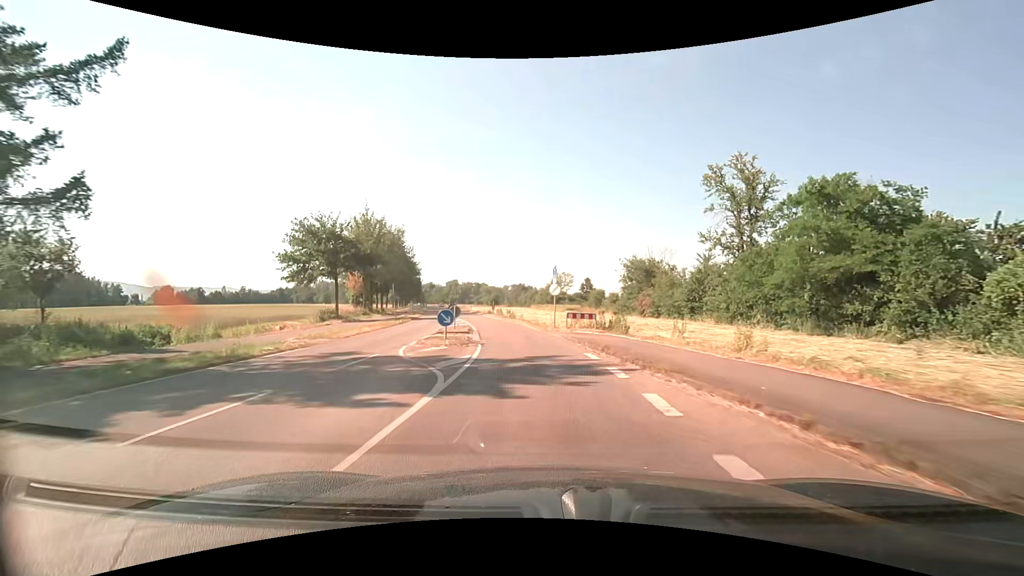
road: secondary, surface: asphalt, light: Day
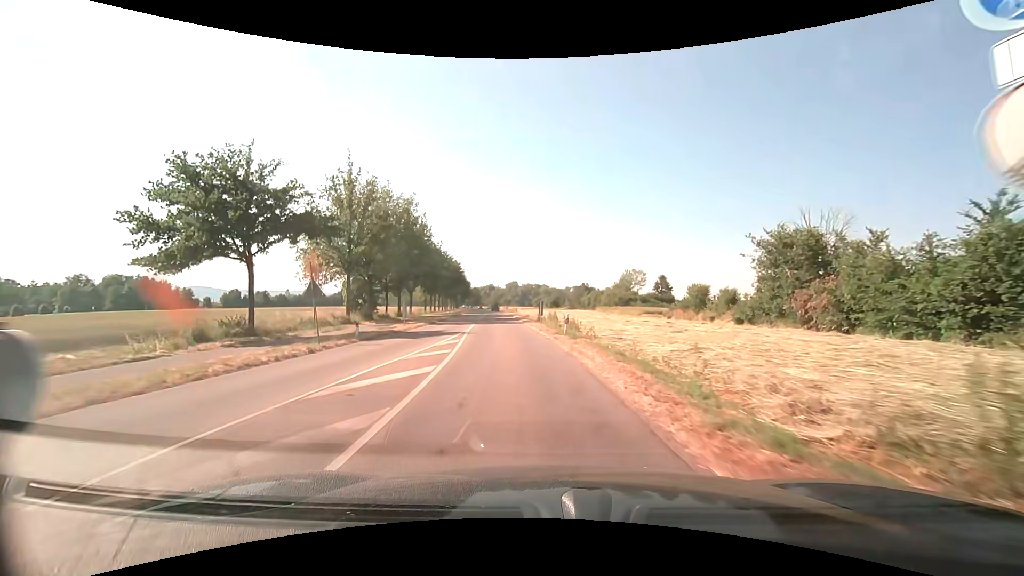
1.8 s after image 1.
(-1.2, +22.5) m; -7°
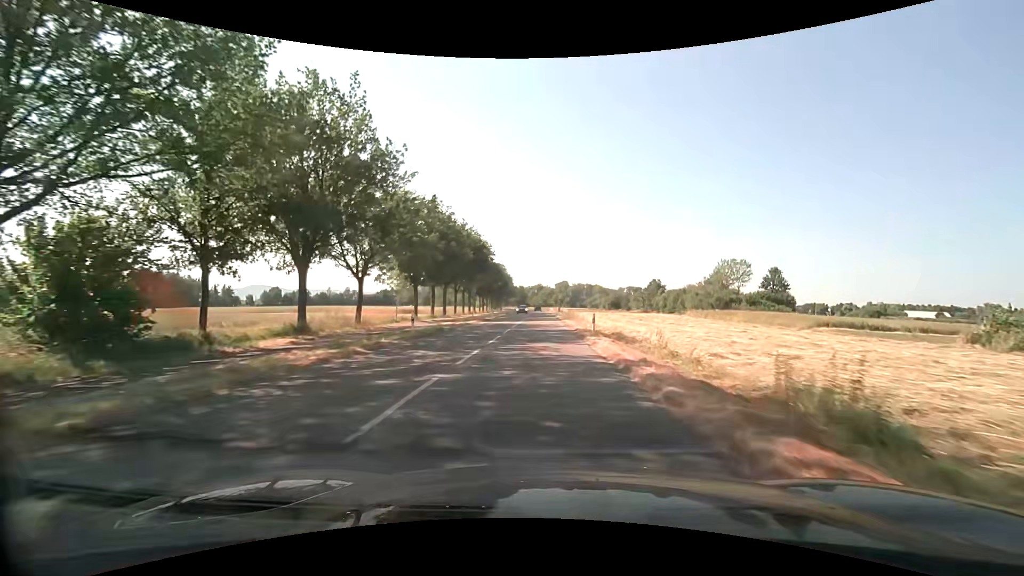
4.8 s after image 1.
(-3.4, +38.4) m; -6°
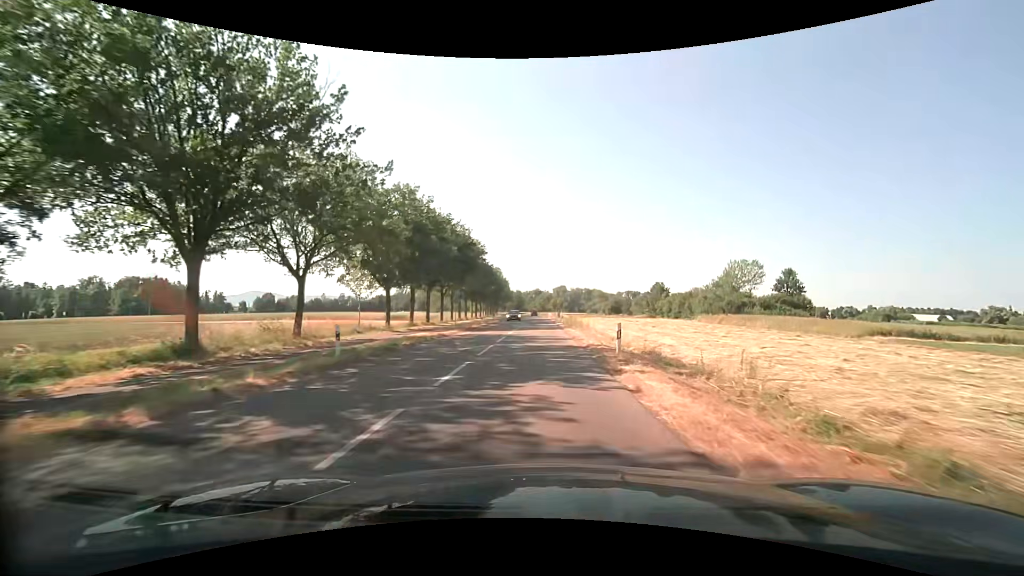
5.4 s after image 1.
(0.0, +8.0) m; 0°
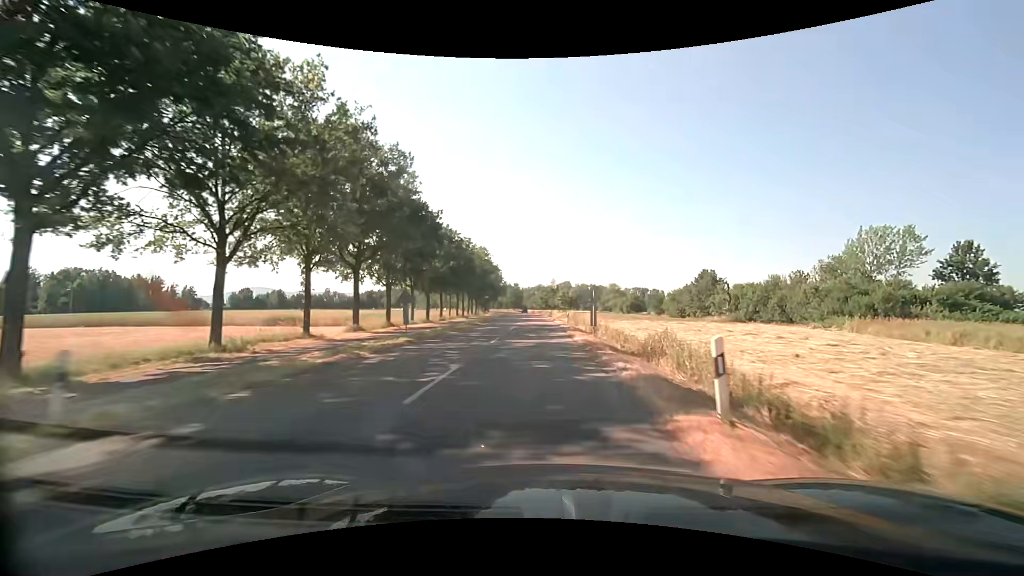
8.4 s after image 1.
(+0.1, +44.2) m; 0°
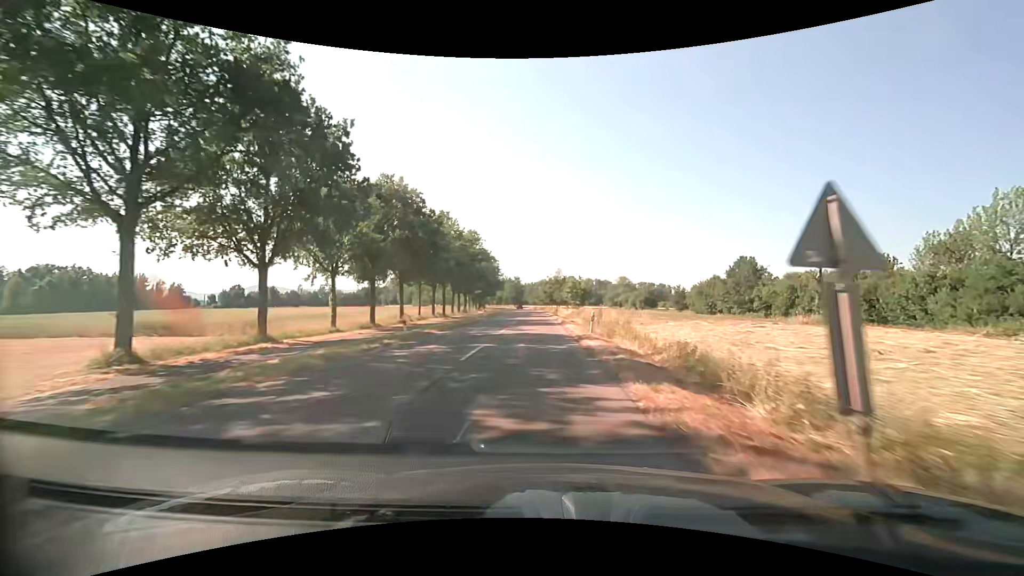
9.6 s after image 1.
(+0.1, +19.2) m; 0°
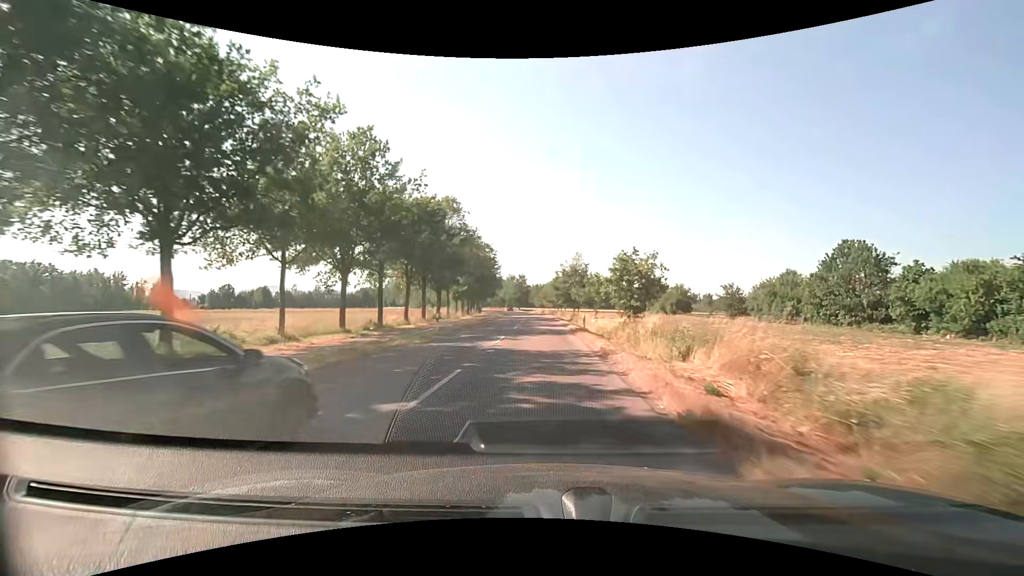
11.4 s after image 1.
(-0.4, +29.3) m; -1°
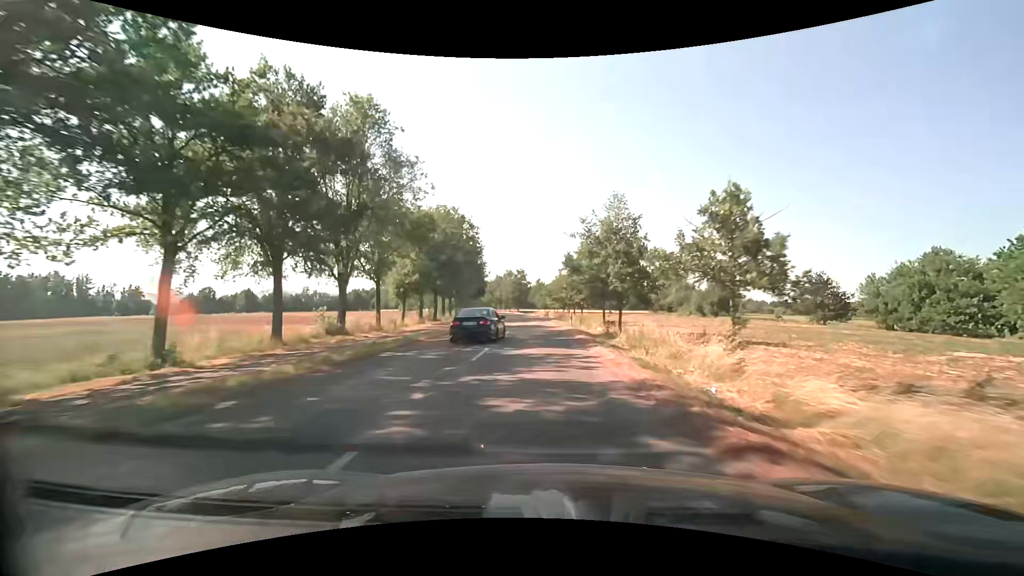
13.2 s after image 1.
(+0.2, +29.9) m; 0°
(0, +10) (0, +20) (0, +30) (-1, +40) (-1, +50) (-1, +60) (-2, +70) (-2, +80) (-3, +90) (-4, +100) m
